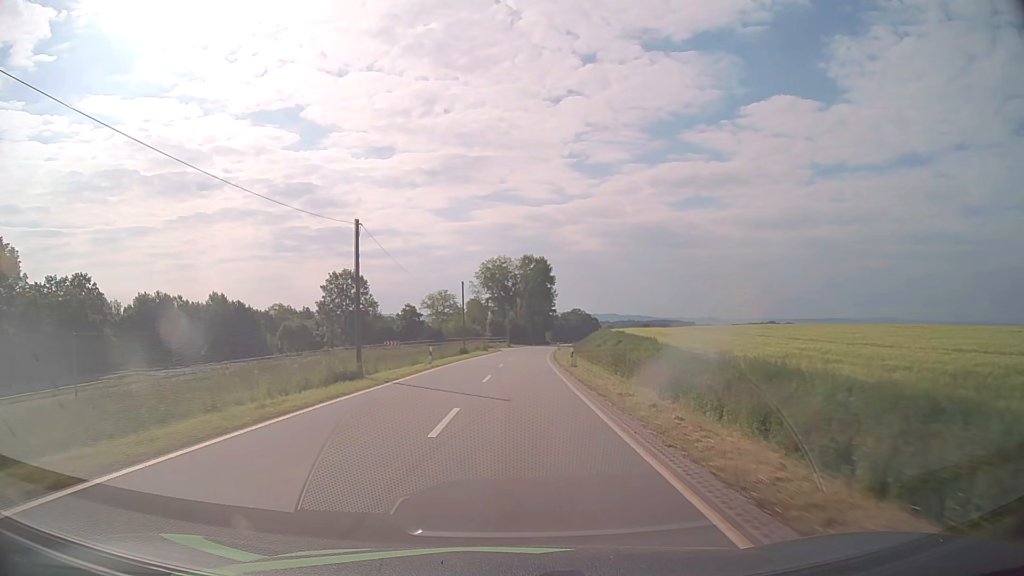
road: tertiary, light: Day
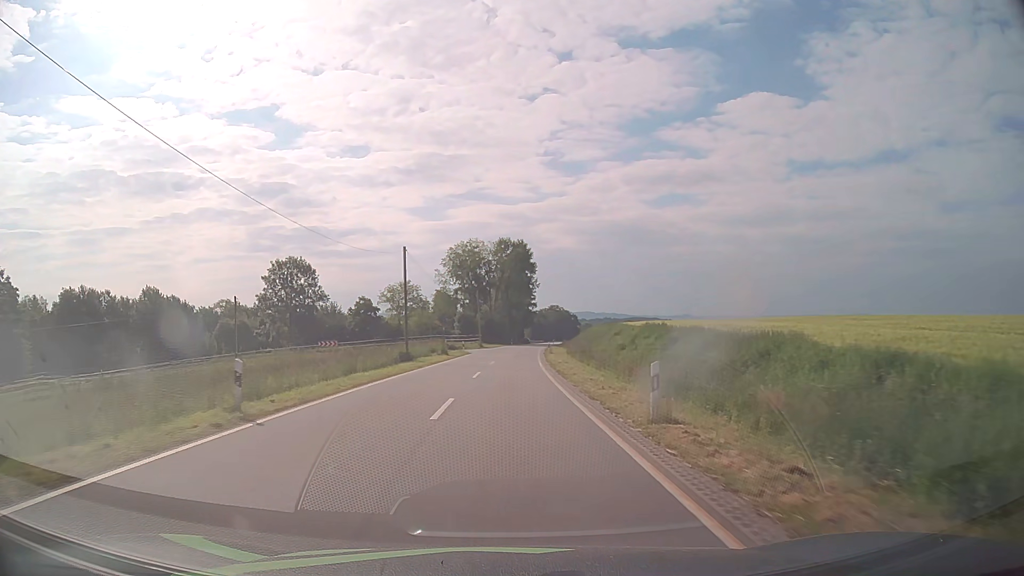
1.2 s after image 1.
(+0.4, +22.2) m; +2°
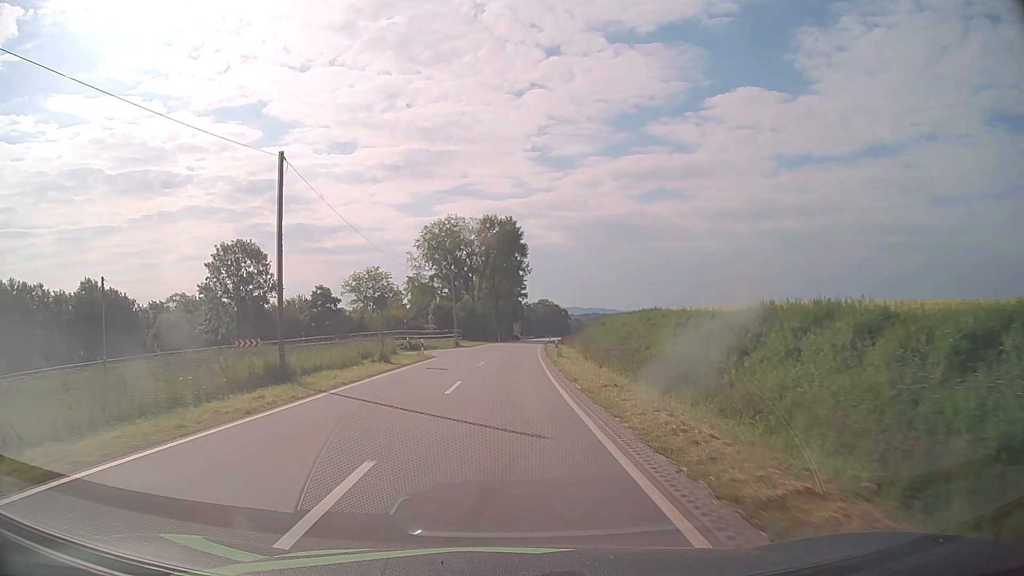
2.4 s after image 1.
(+0.2, +19.7) m; +1°
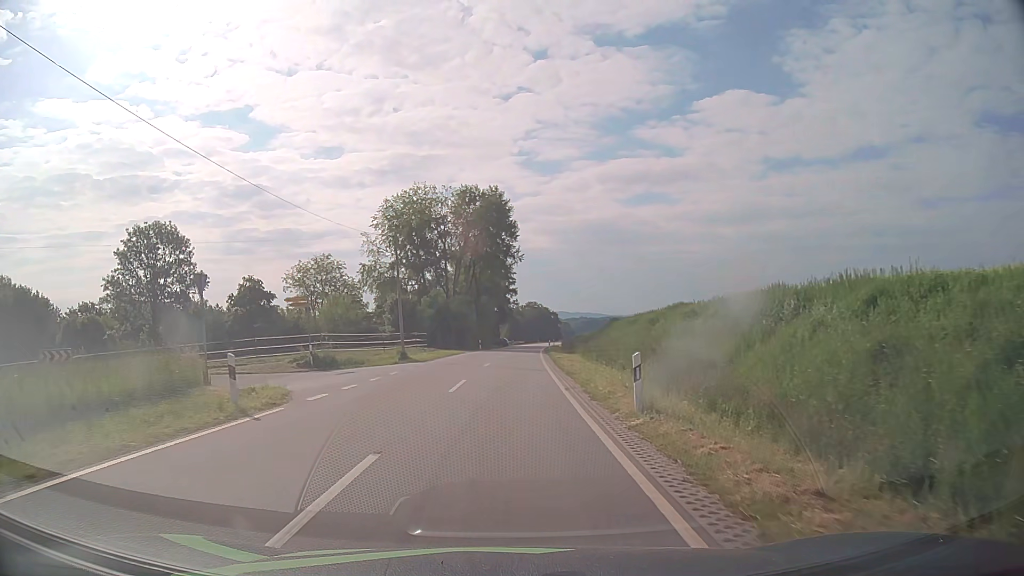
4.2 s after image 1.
(+0.2, +23.2) m; +1°
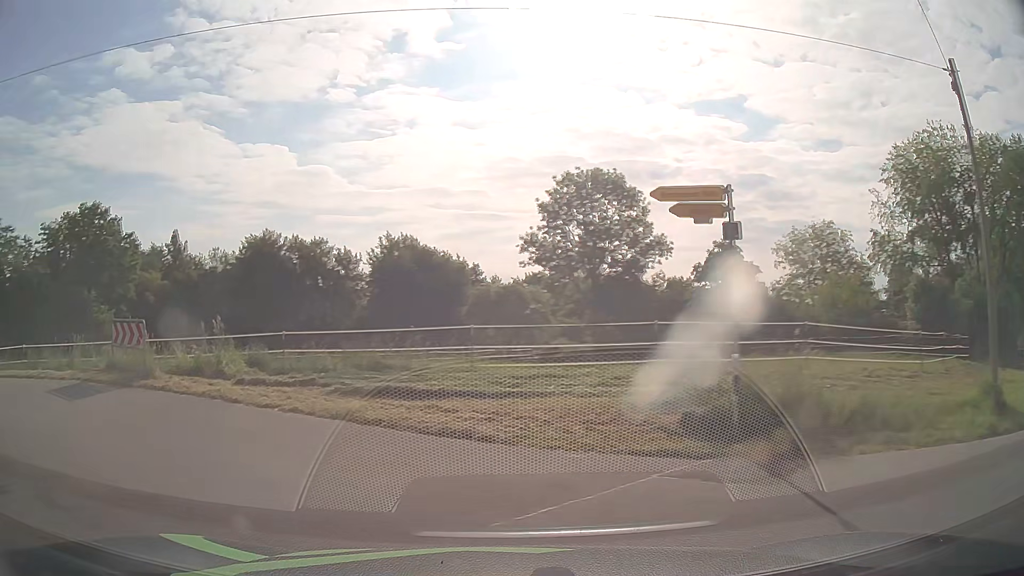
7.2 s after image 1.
(-4.0, +21.0) m; -45°
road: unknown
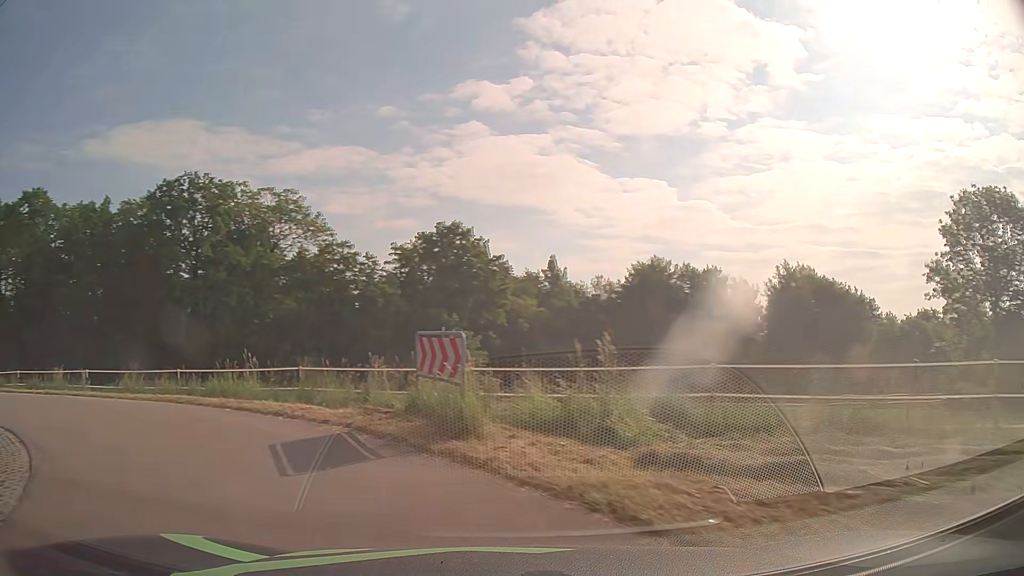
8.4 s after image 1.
(-1.8, +6.7) m; -32°
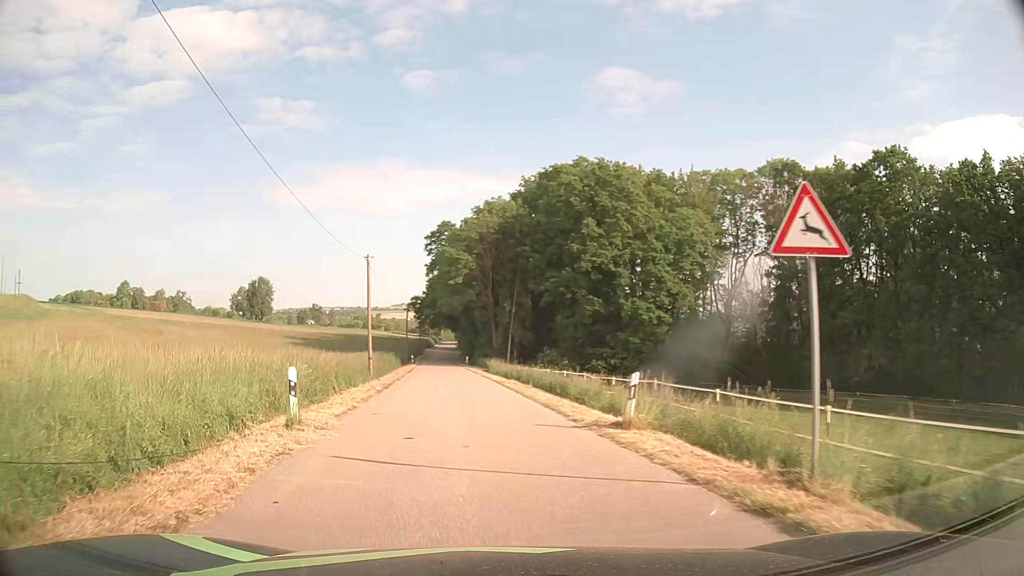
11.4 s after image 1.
(-13.9, +15.2) m; -74°
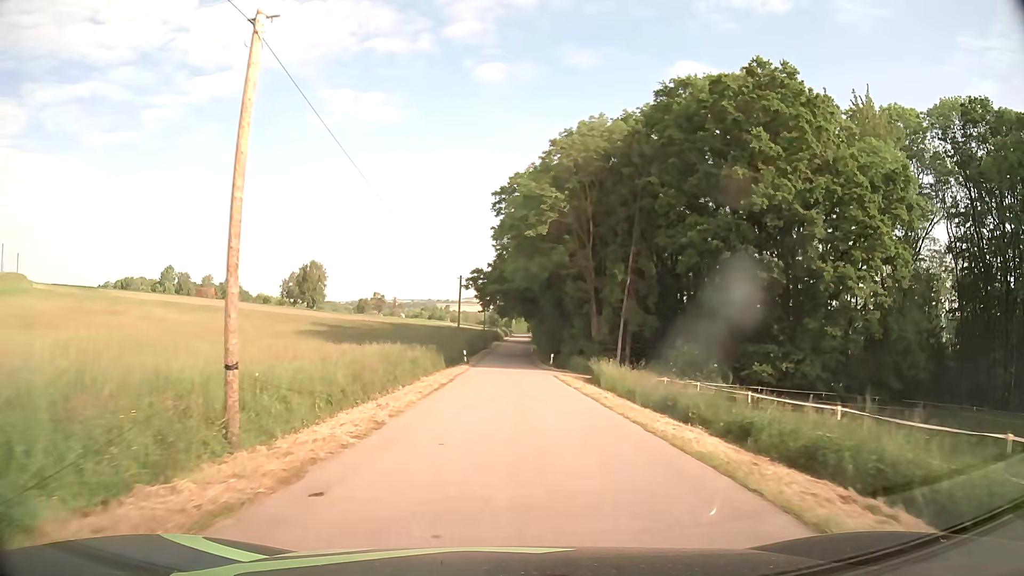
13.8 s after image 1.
(-2.2, +26.8) m; -6°
